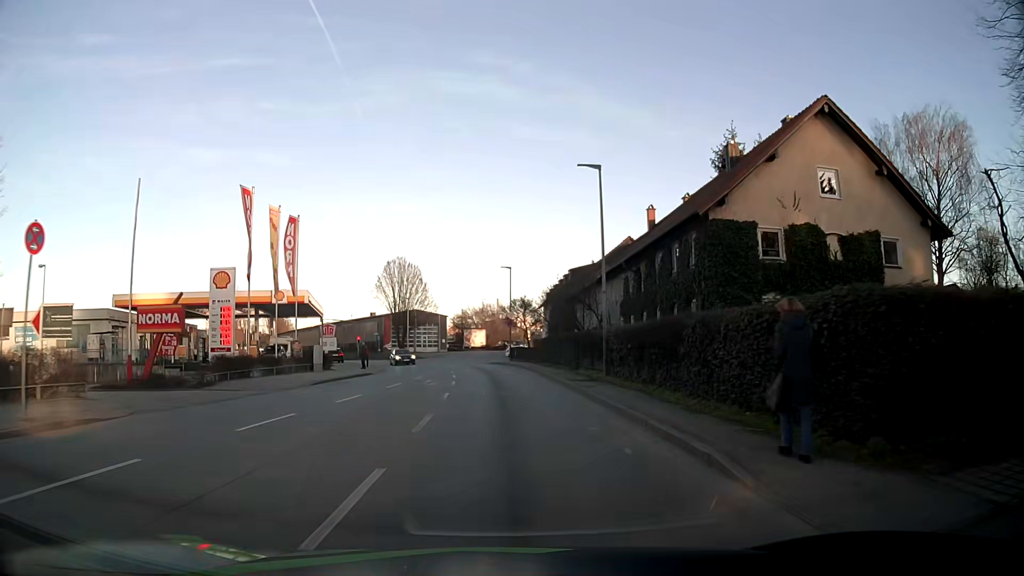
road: tertiary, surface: asphalt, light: Day
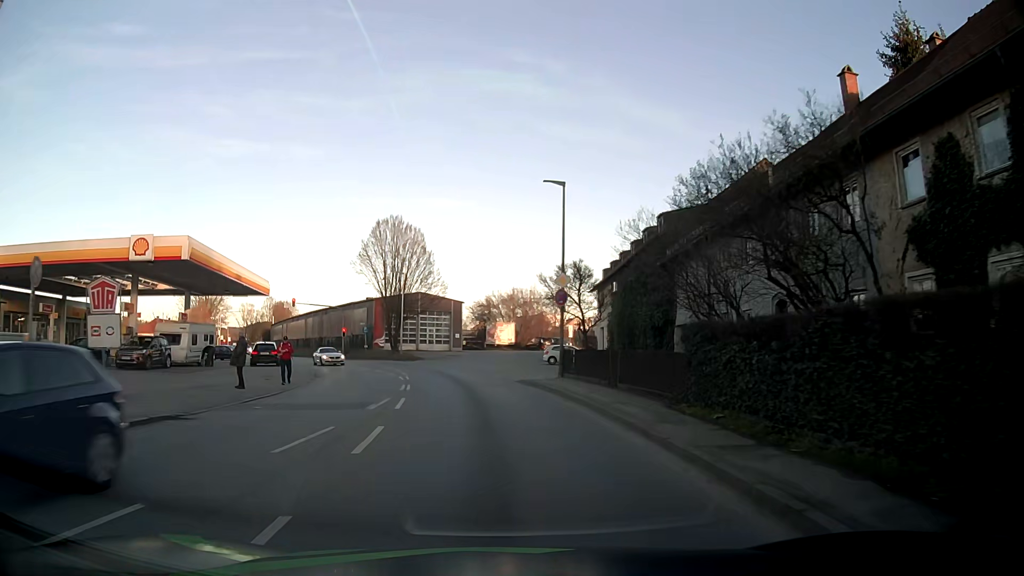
(-0.4, +26.1) m; -3°
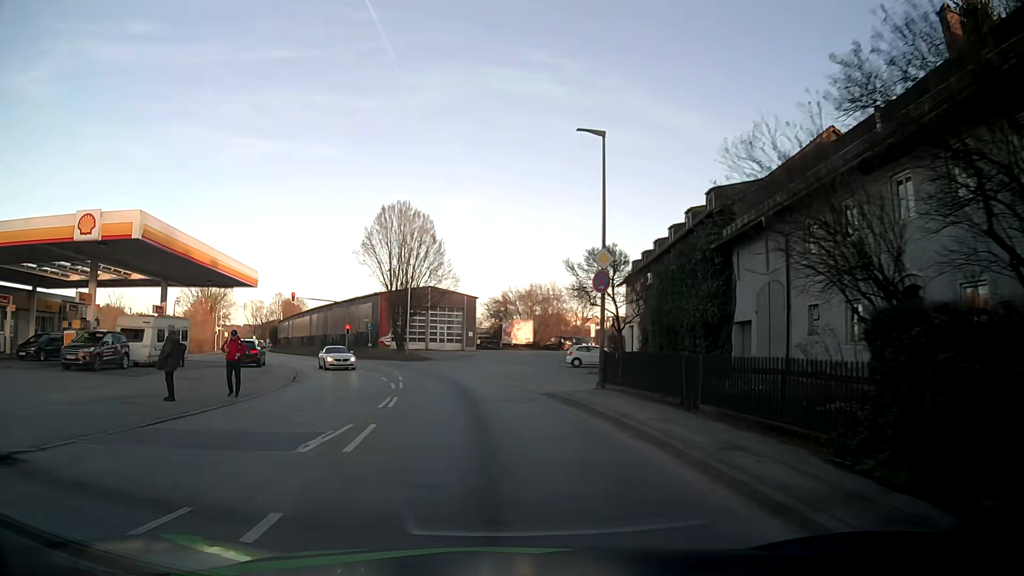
(-0.1, +5.9) m; -1°
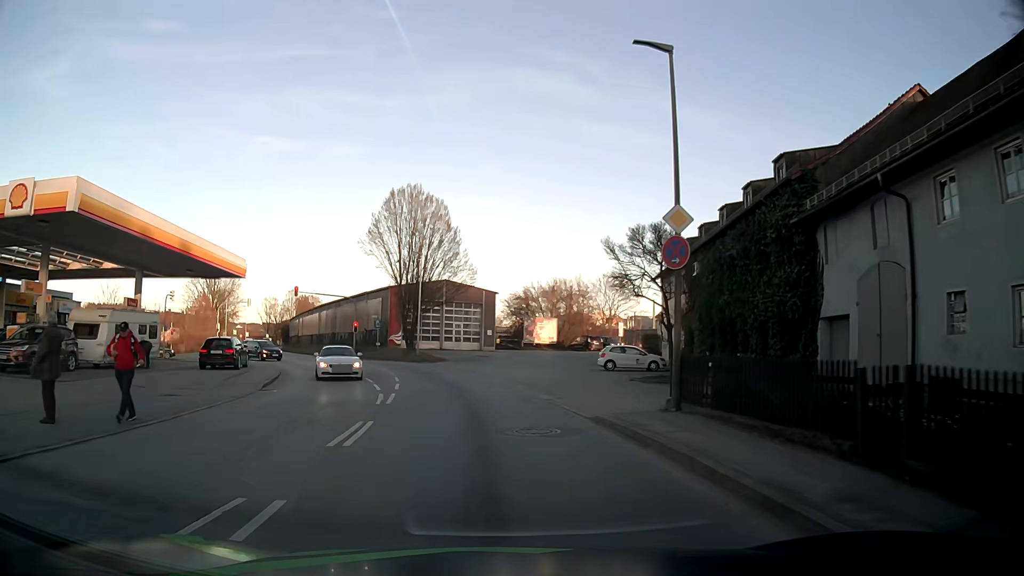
(-0.1, +5.7) m; -2°
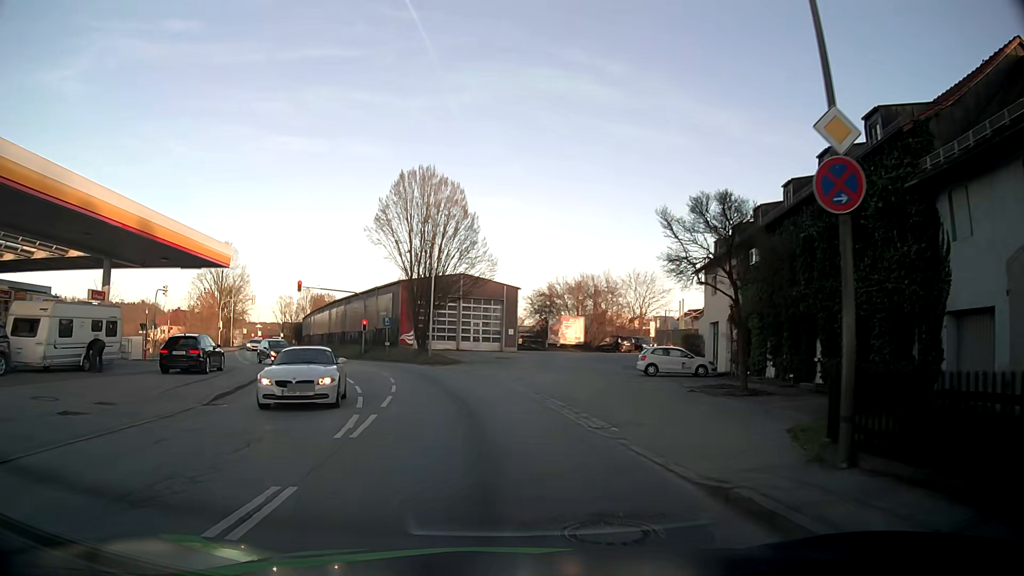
(-0.1, +5.5) m; -2°
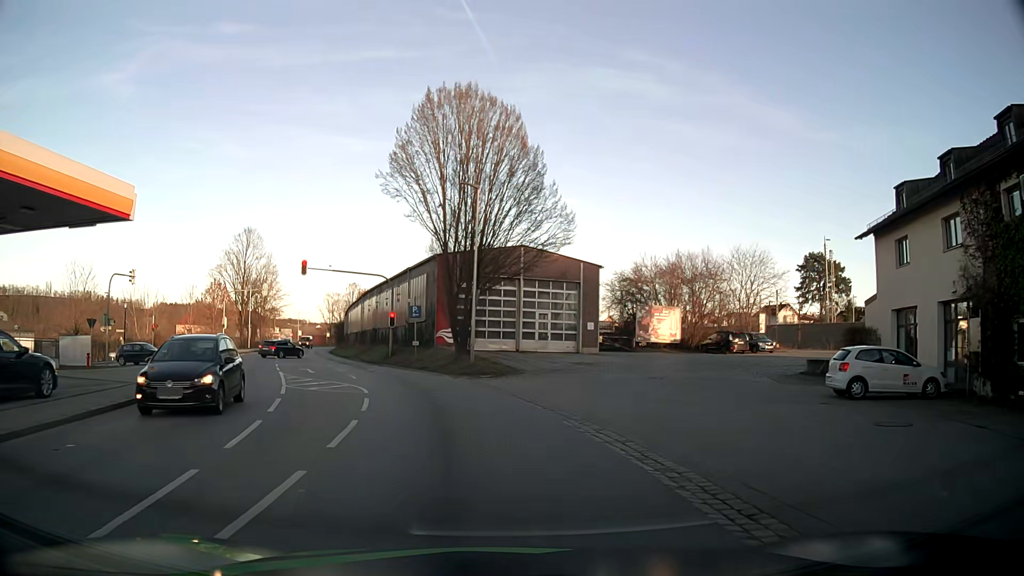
(-0.6, +15.0) m; -5°
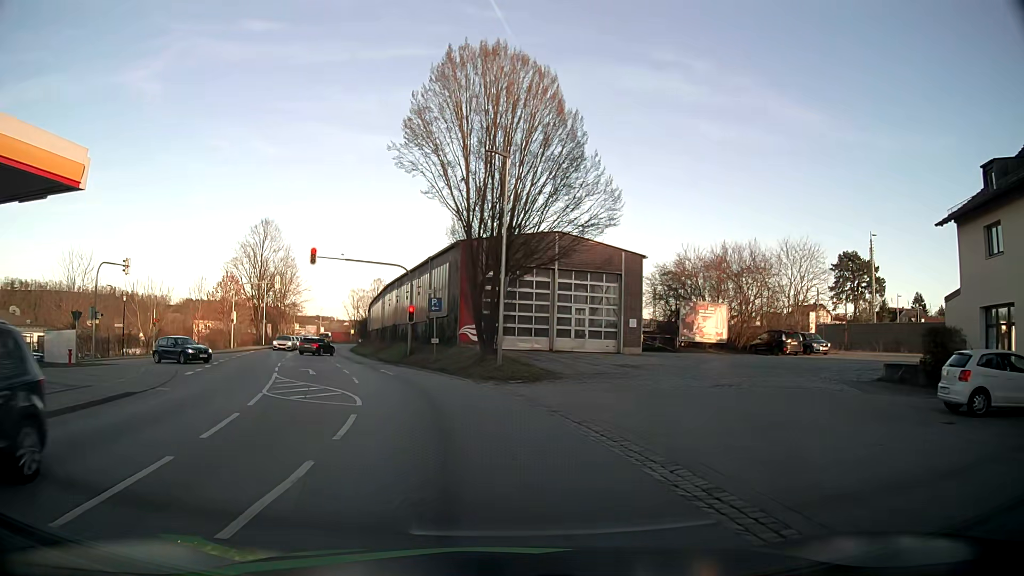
(-0.1, +4.4) m; -3°
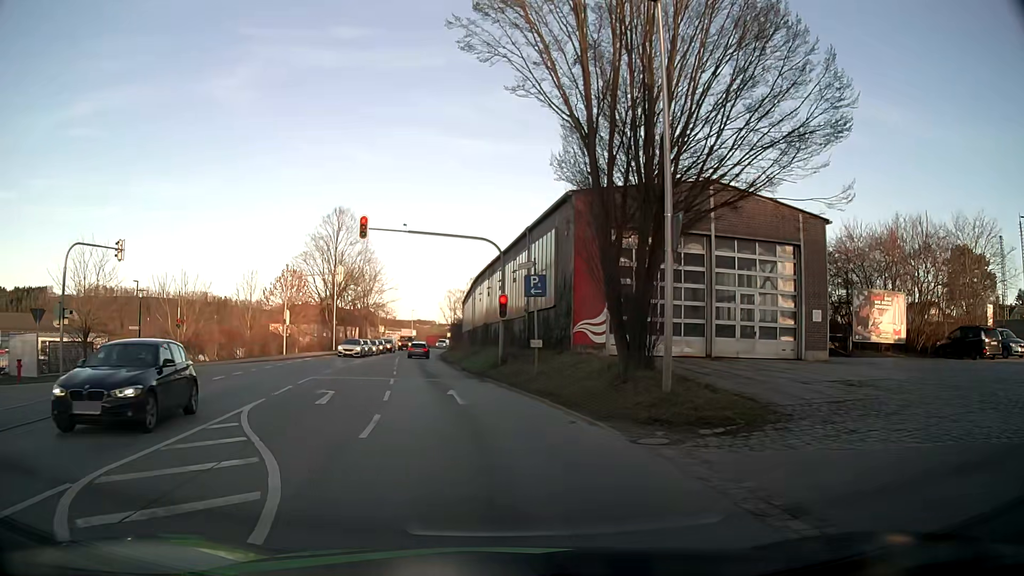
(-0.8, +11.3) m; -9°
